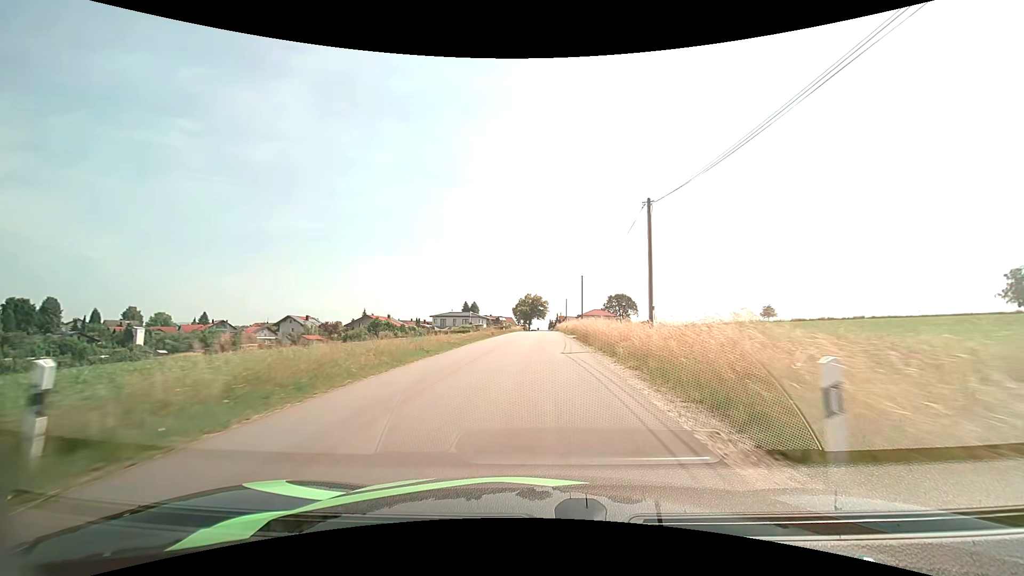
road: unclassified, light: Day
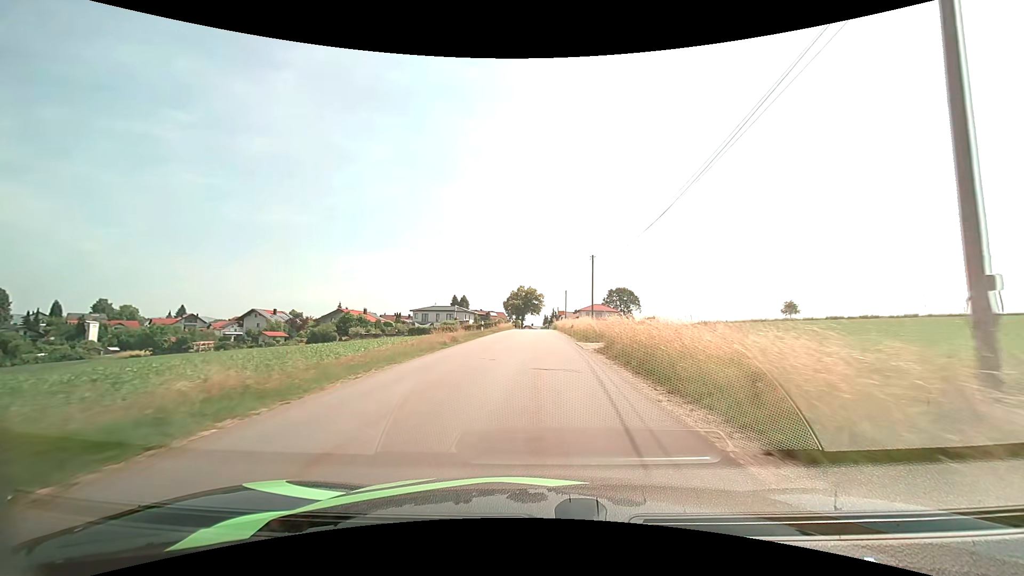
(+0.1, +16.5) m; +1°
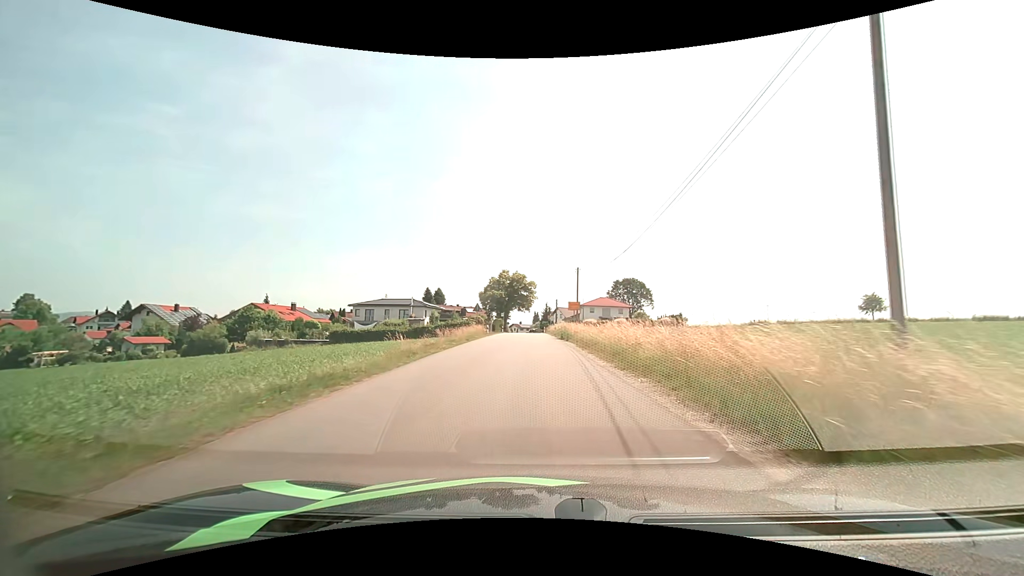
(-0.2, +36.0) m; +1°
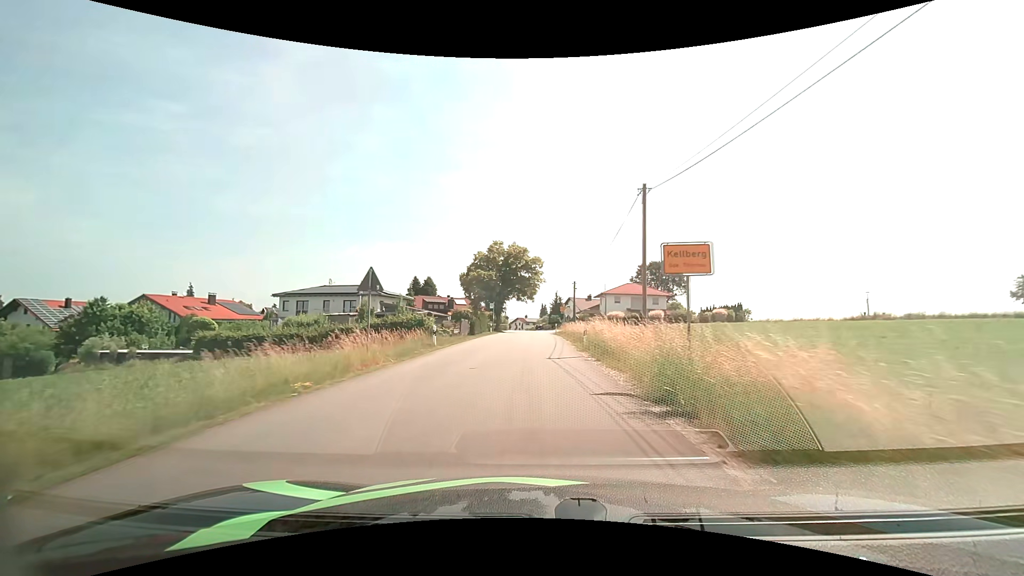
(0.0, +28.7) m; -1°
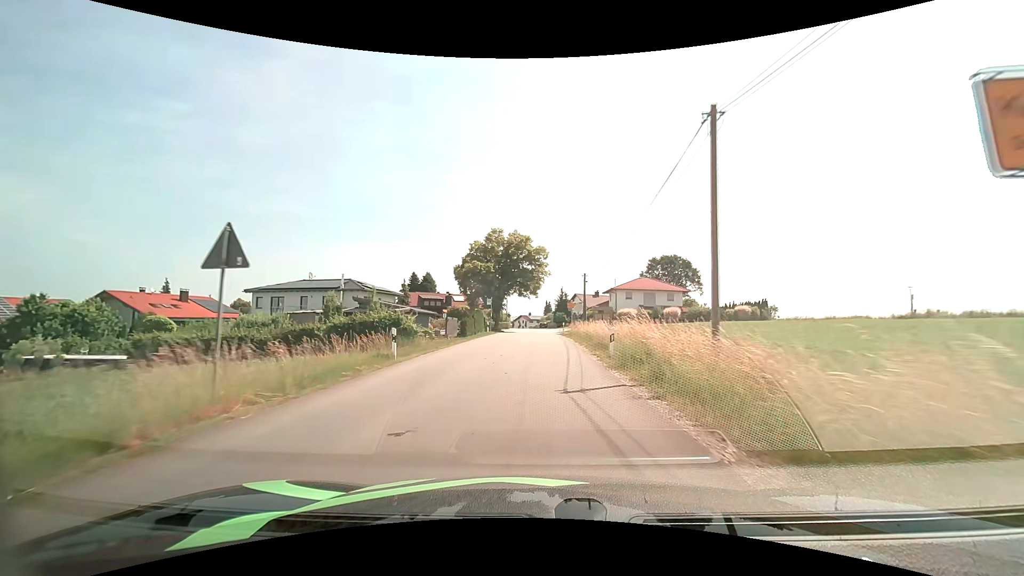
(0.0, +7.1) m; 0°
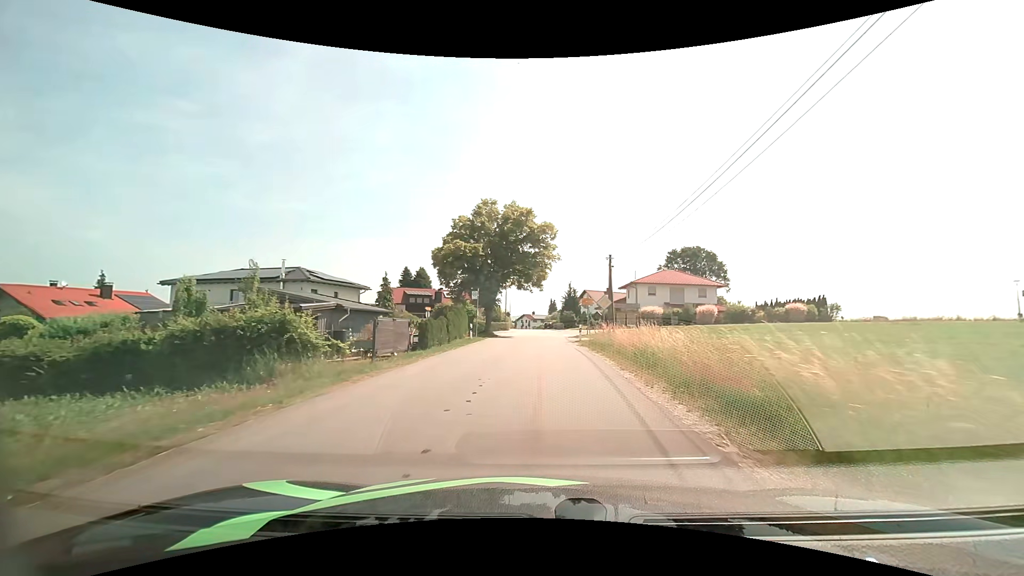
(-0.1, +13.5) m; -1°
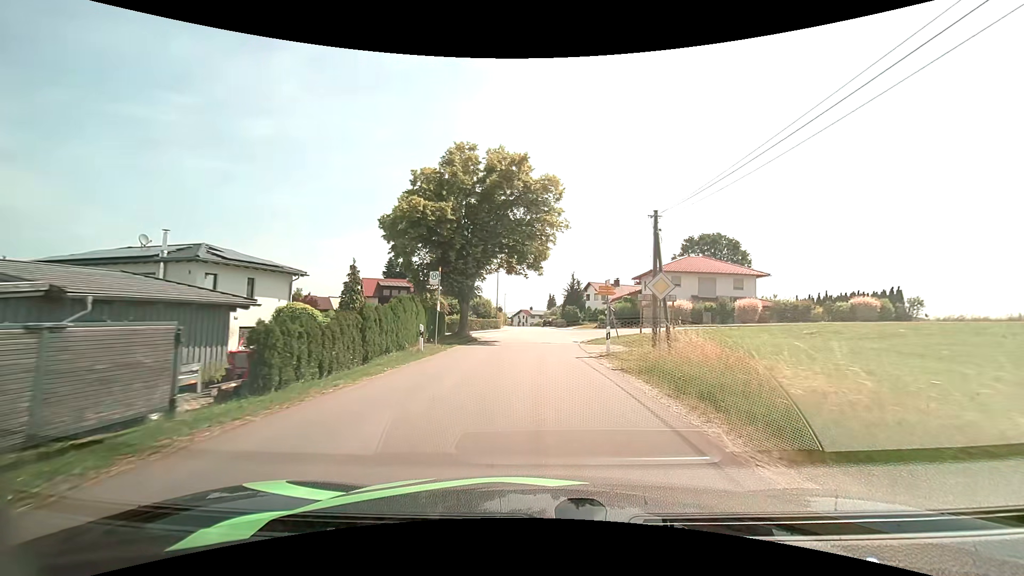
(+0.1, +12.6) m; 0°
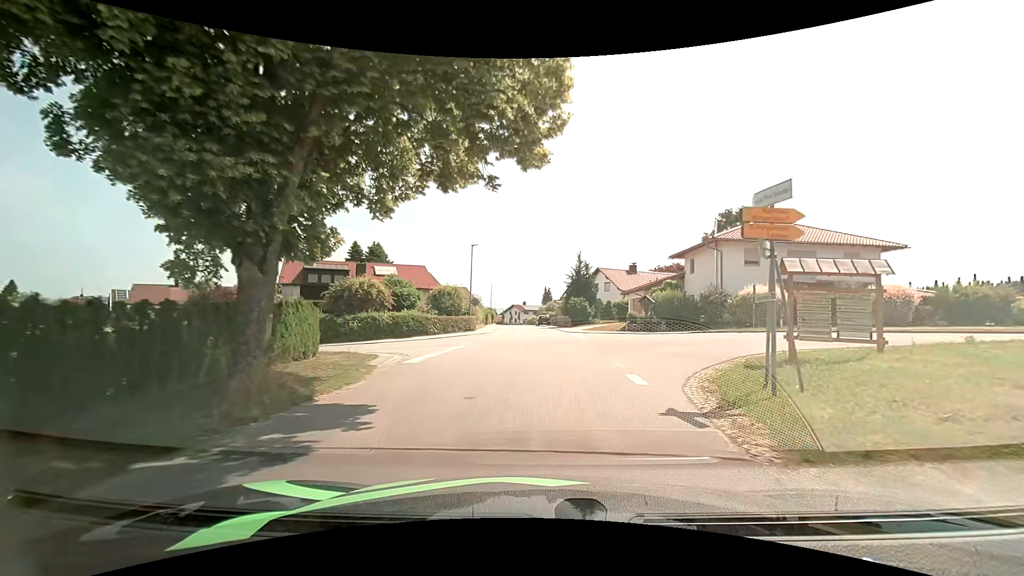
(0.0, +20.2) m; +1°
(0, +10) (+5, +19) (+14, +22) (+24, +21) (+34, +19) (+44, +16) (+53, +13) (+63, +11) (+73, +8) (+82, +5) m
